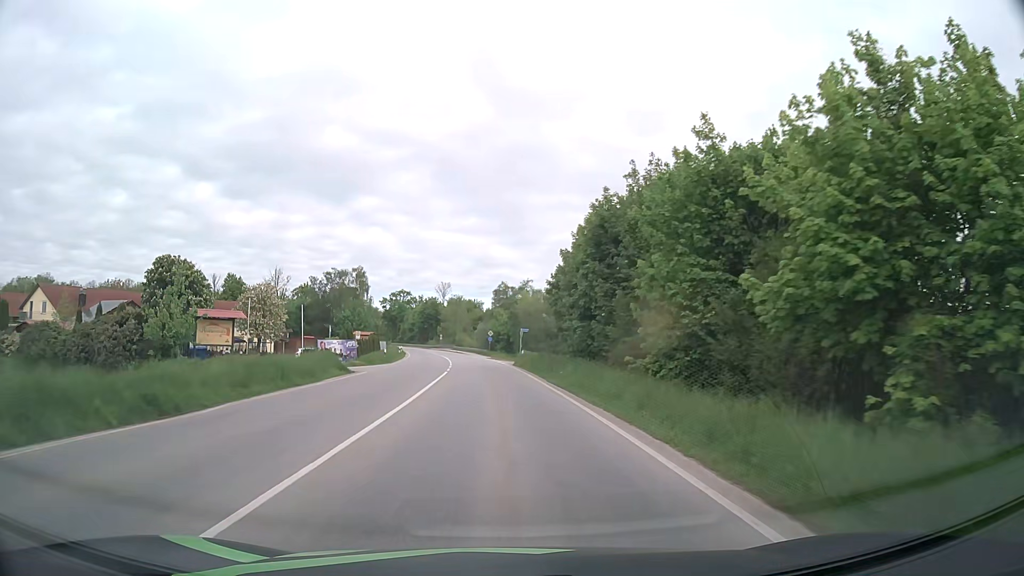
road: primary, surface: asphalt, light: Day
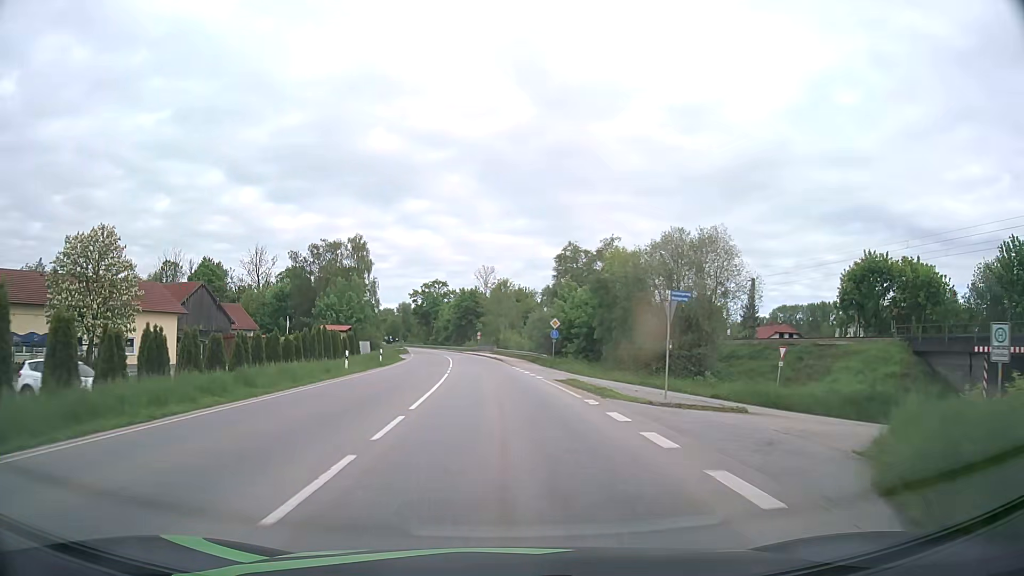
(-1.8, +45.1) m; -4°
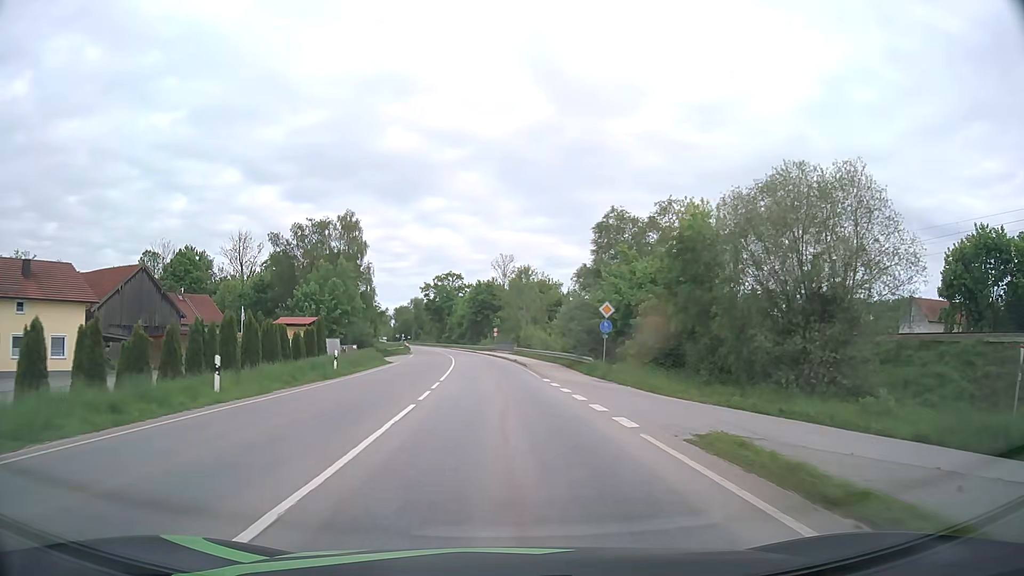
(-0.2, +17.3) m; -2°
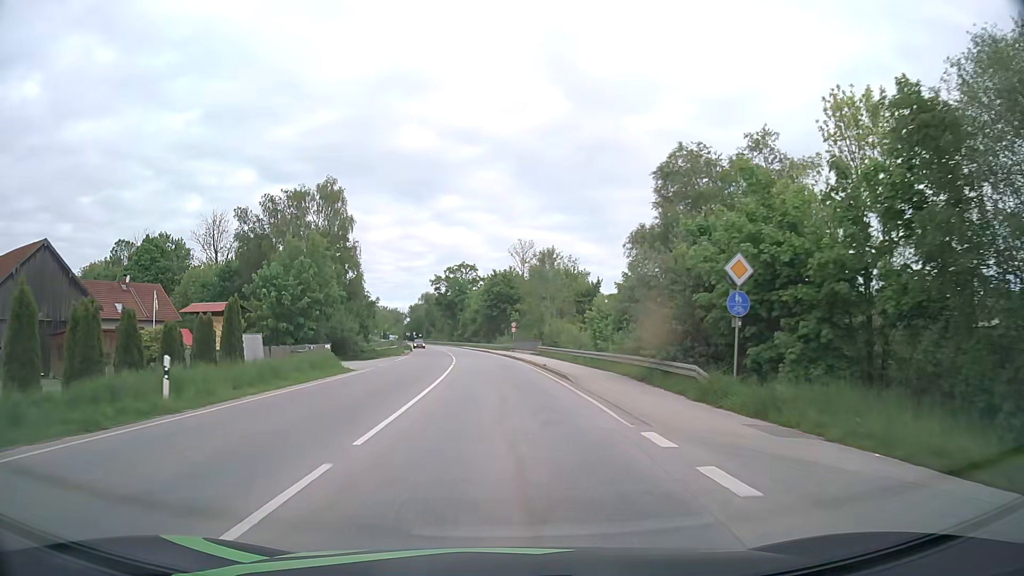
(-0.2, +16.9) m; -2°
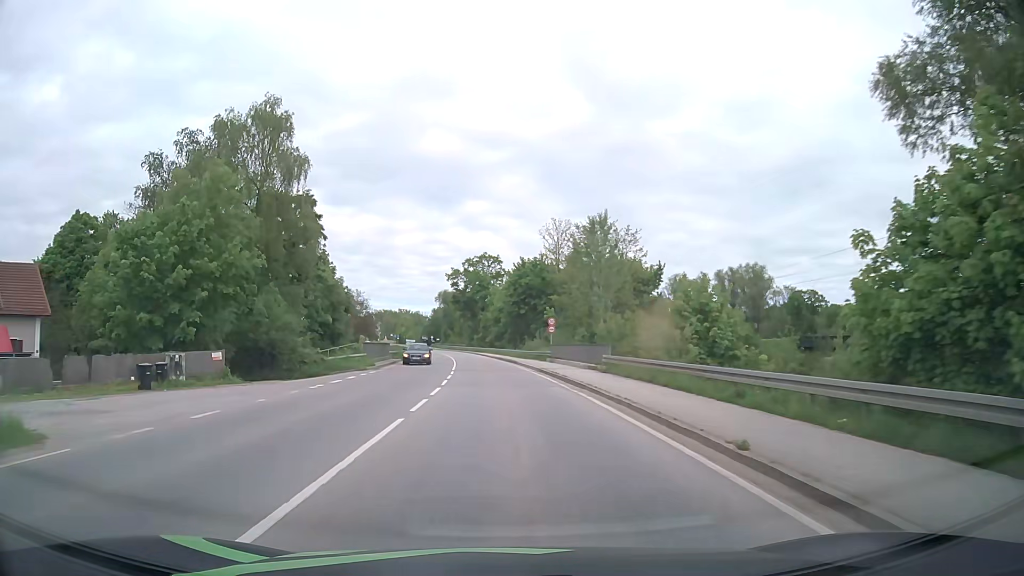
(-0.5, +24.6) m; -2°
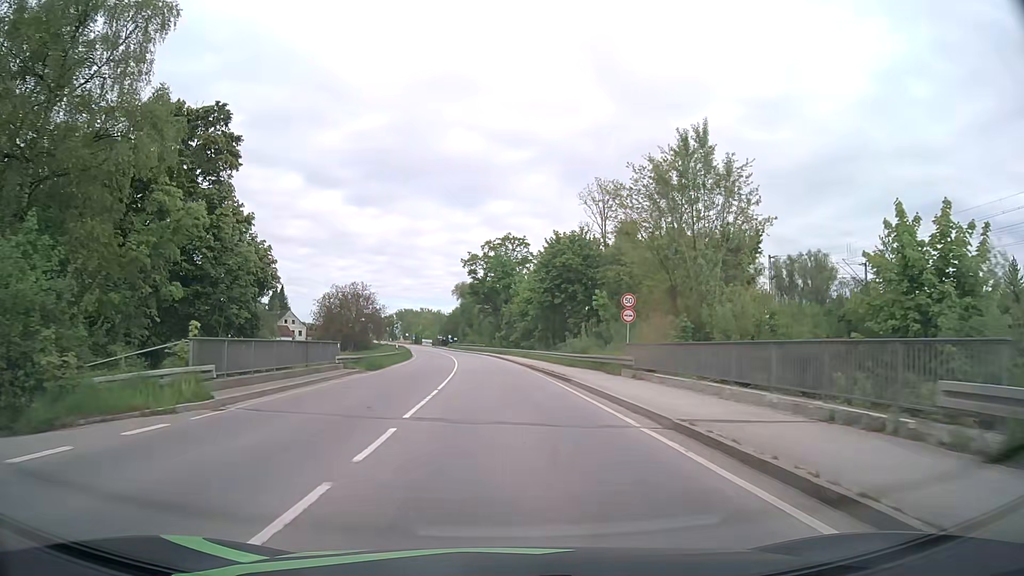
(-0.5, +23.7) m; -2°
(0, +10) (0, +20) (-1, +30) (-1, +40) (-2, +50) (-3, +60) (-4, +70) (-5, +80) (-6, +90) (-8, +100) m
